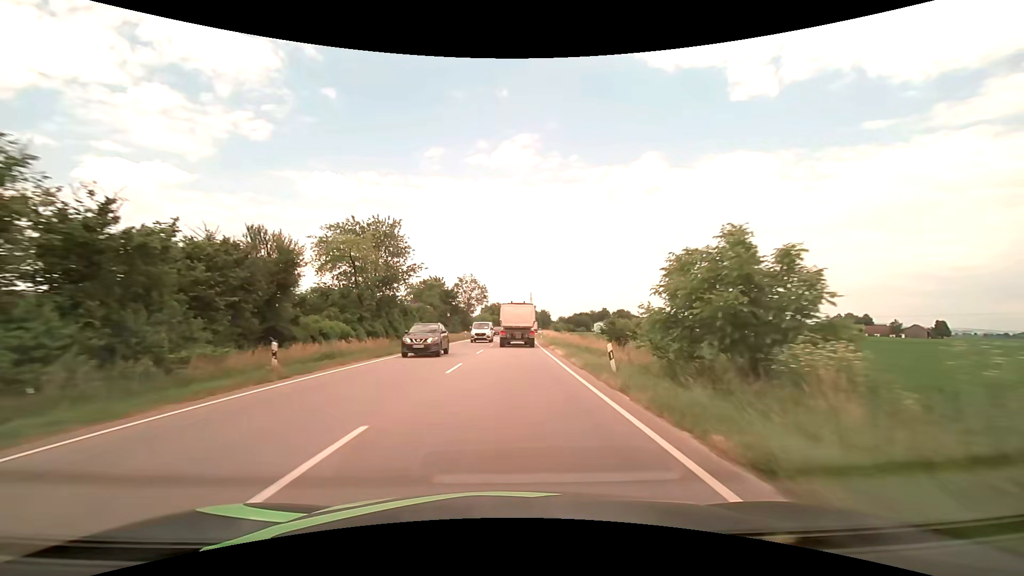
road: primary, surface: asphalt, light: Day
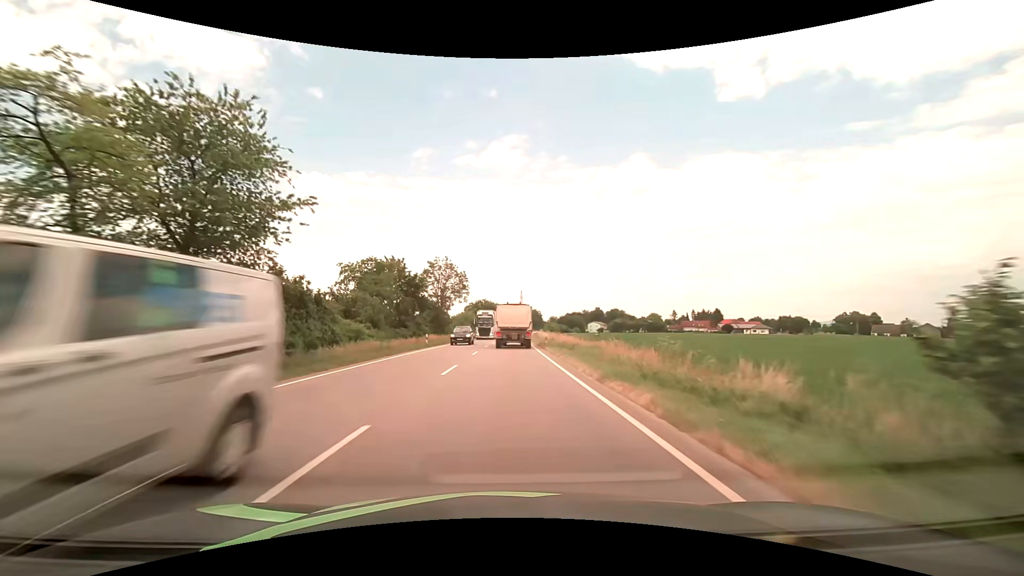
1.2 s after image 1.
(+0.1, +23.6) m; +1°
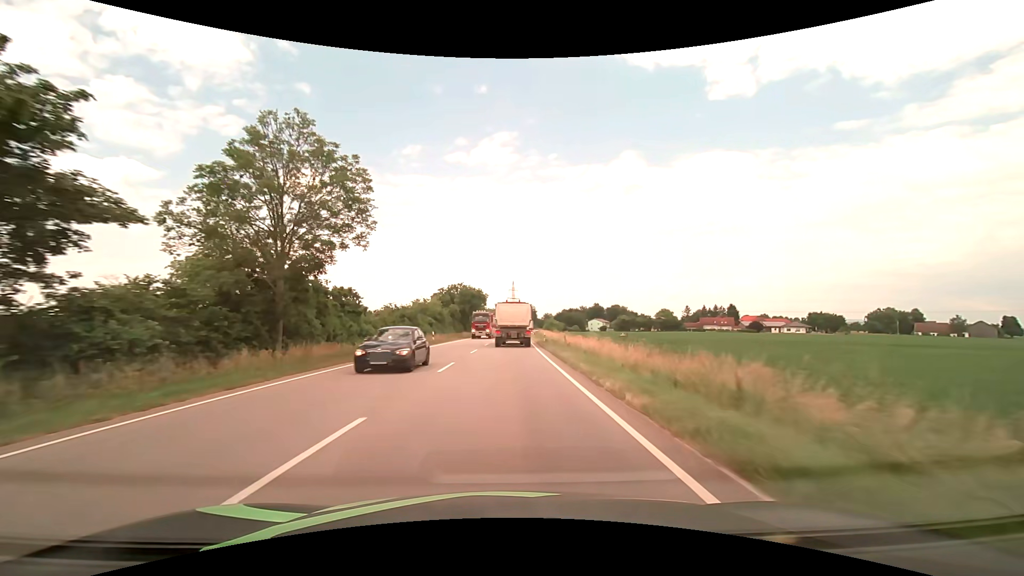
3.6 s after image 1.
(+0.6, +46.9) m; +1°
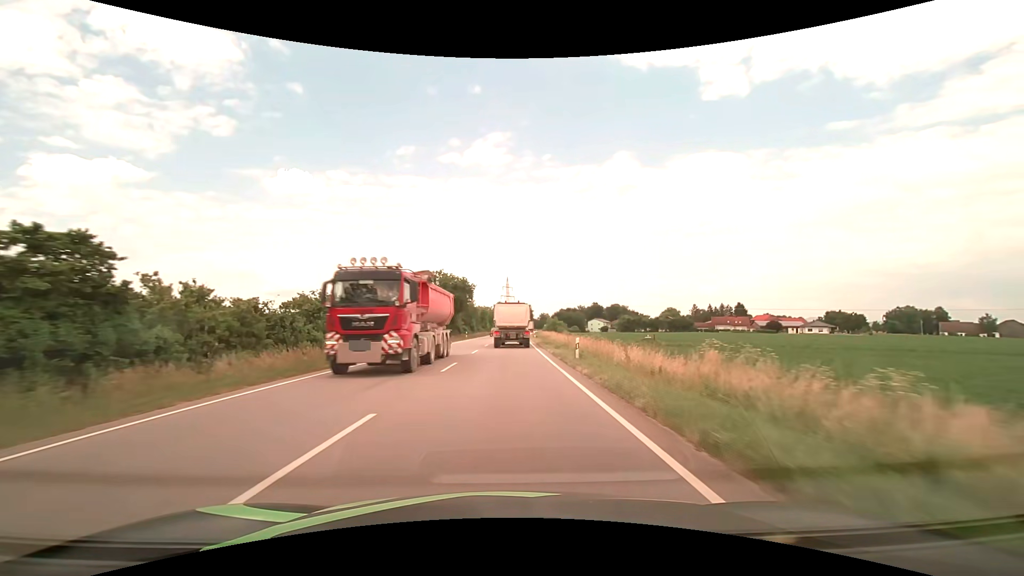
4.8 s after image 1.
(+0.2, +23.3) m; +1°
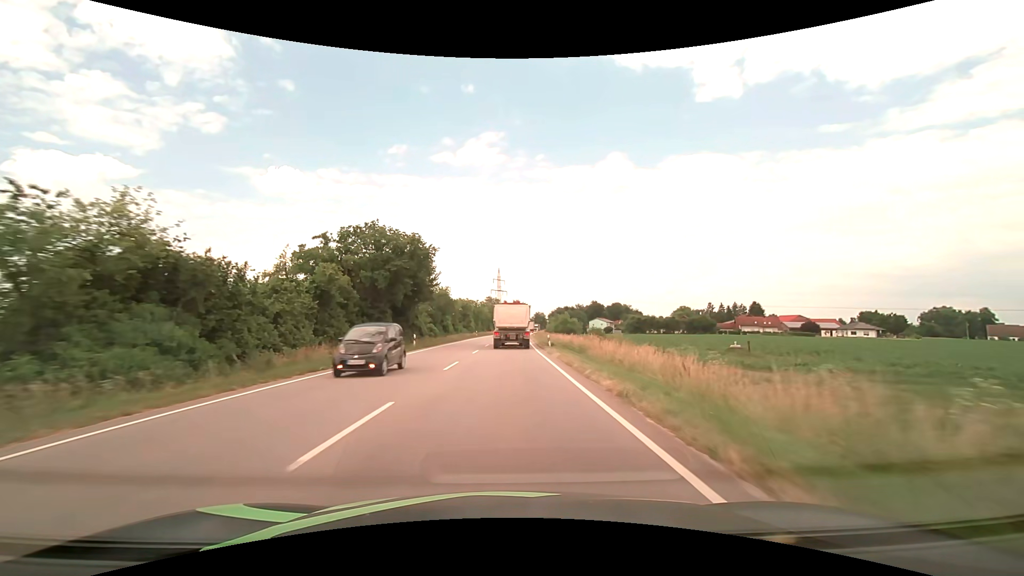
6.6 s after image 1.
(+0.2, +34.7) m; +1°
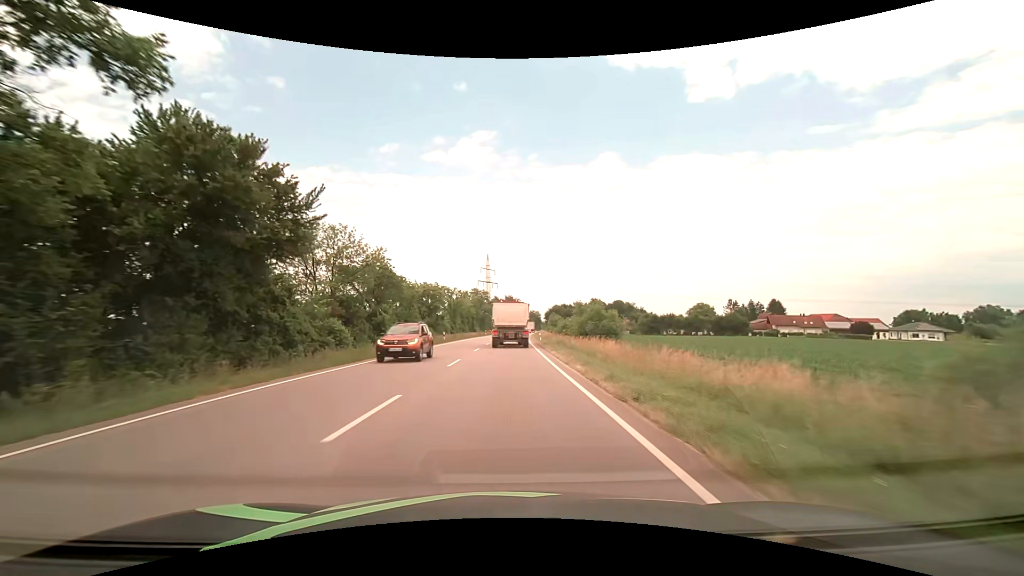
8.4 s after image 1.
(+0.3, +34.4) m; +1°
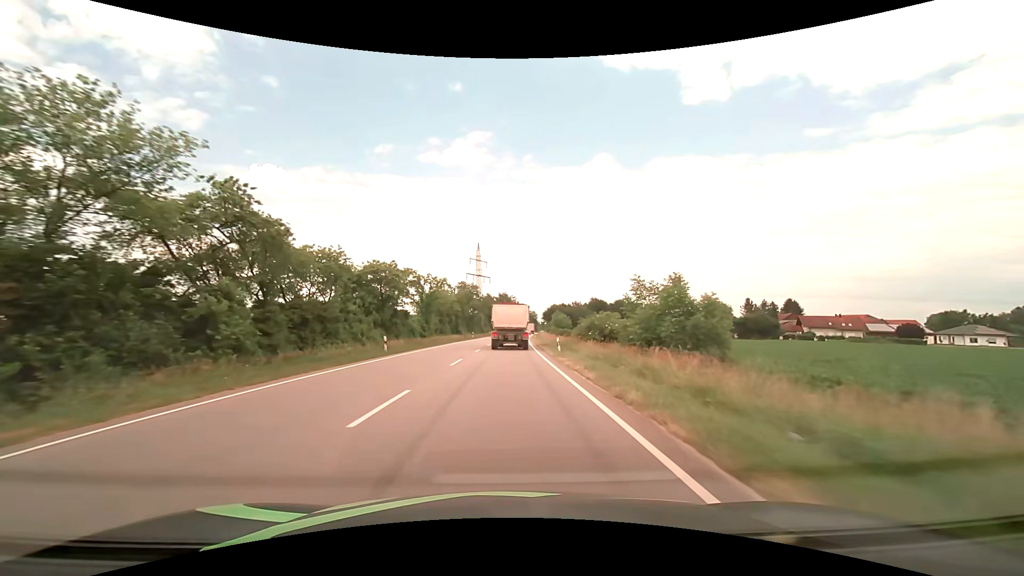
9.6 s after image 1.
(+0.1, +22.8) m; +1°
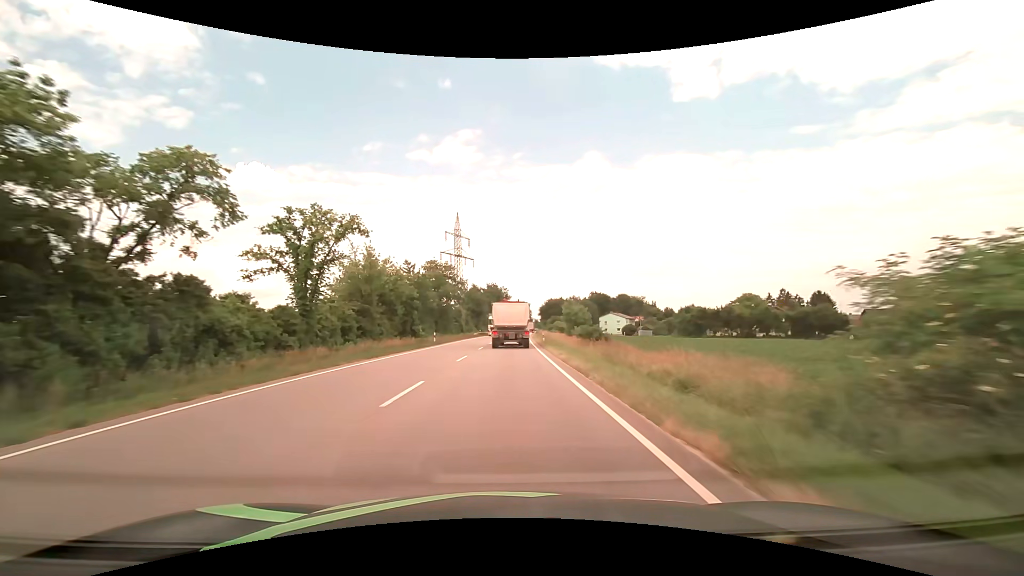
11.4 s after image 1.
(+0.3, +33.8) m; +1°
(0, +10) (0, +20) (0, +30) (+1, +40) (+1, +50) (+1, +60) (+1, +70) (+2, +80) (+2, +90) (+3, +100) m
